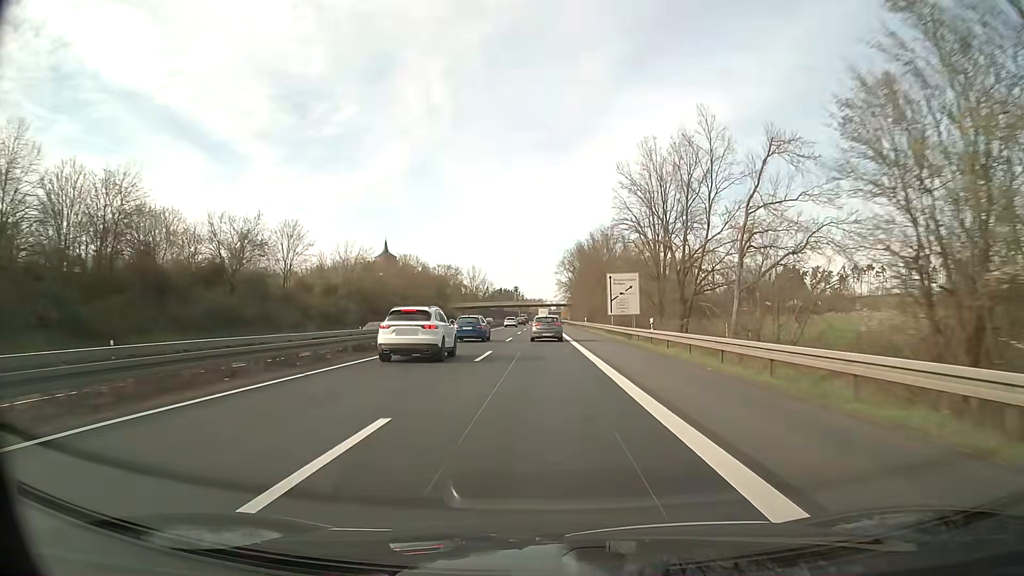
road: trunk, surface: asphalt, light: Day
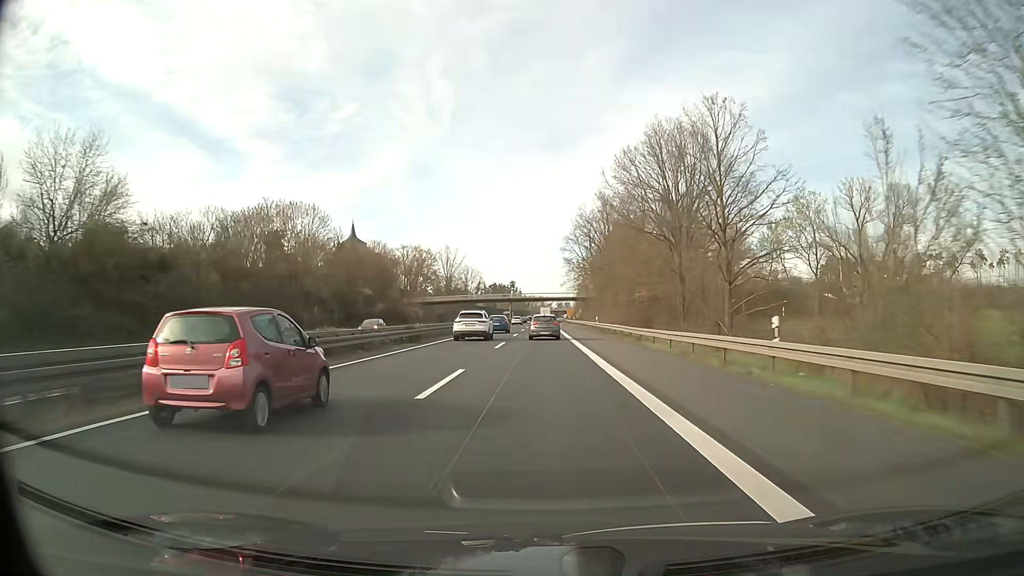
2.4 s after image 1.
(+0.1, +64.0) m; 0°
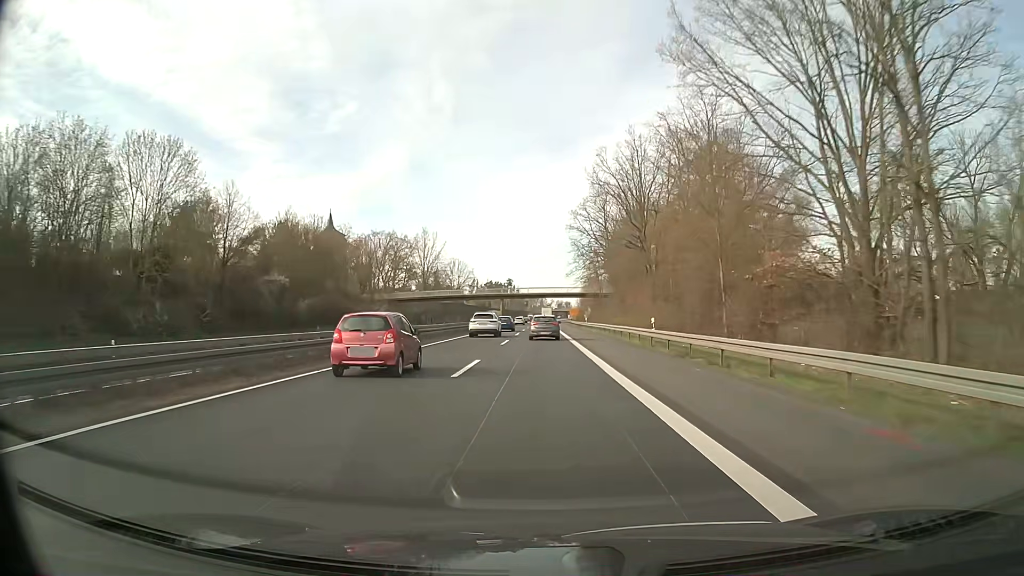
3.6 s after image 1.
(0.0, +31.8) m; 0°
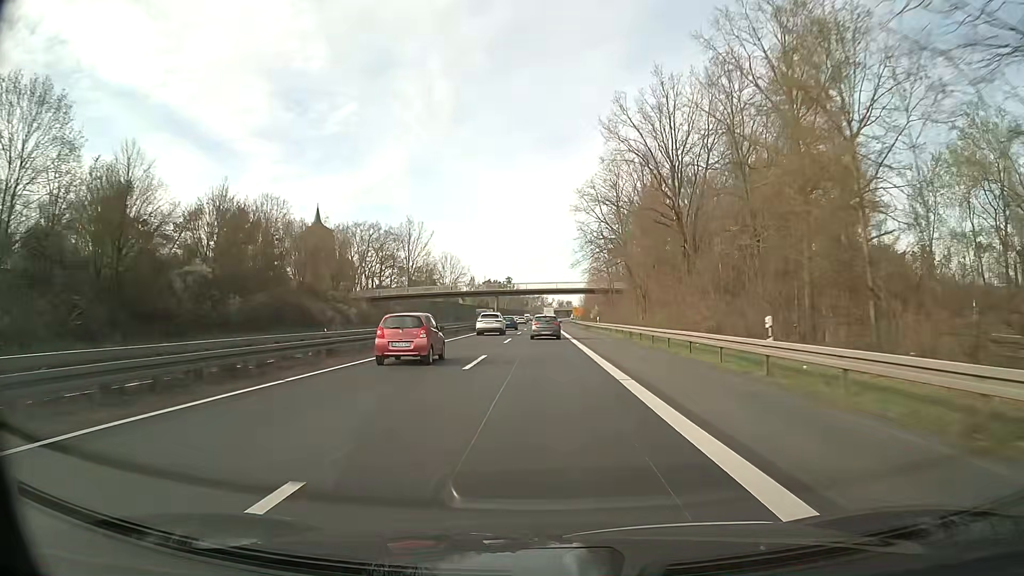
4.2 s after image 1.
(0.0, +15.9) m; 0°
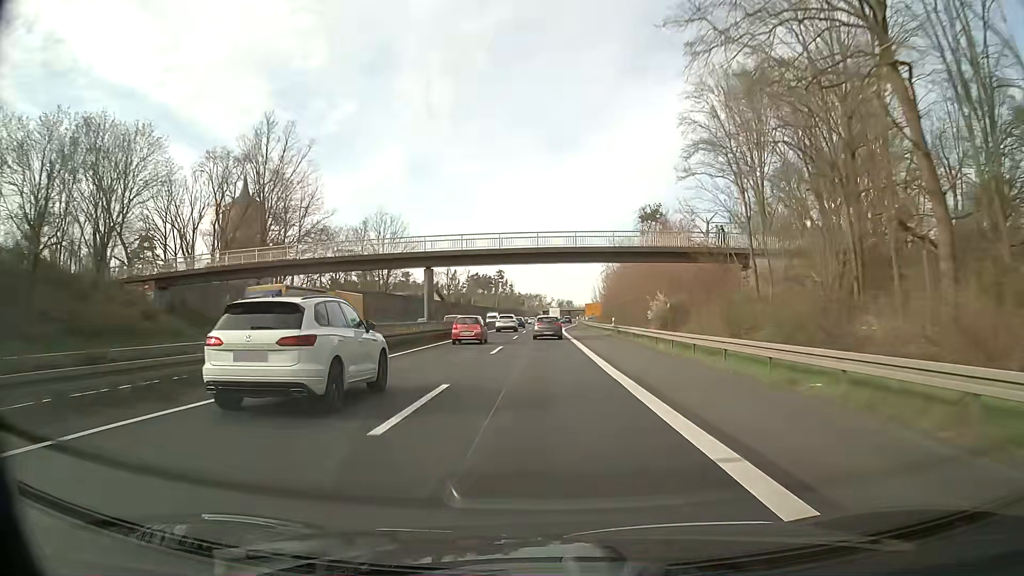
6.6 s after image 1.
(0.0, +63.9) m; 0°
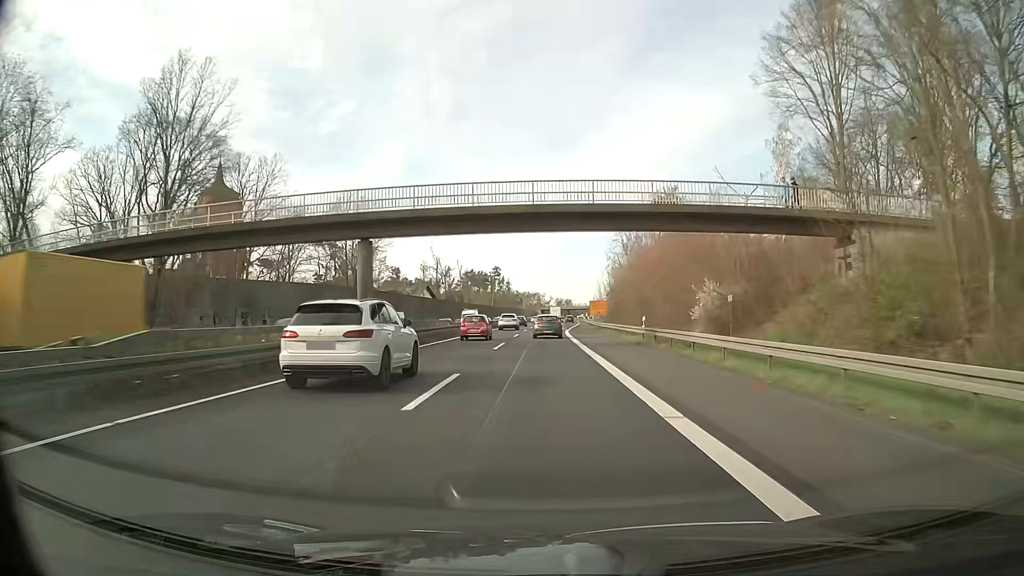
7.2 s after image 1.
(0.0, +16.1) m; 0°
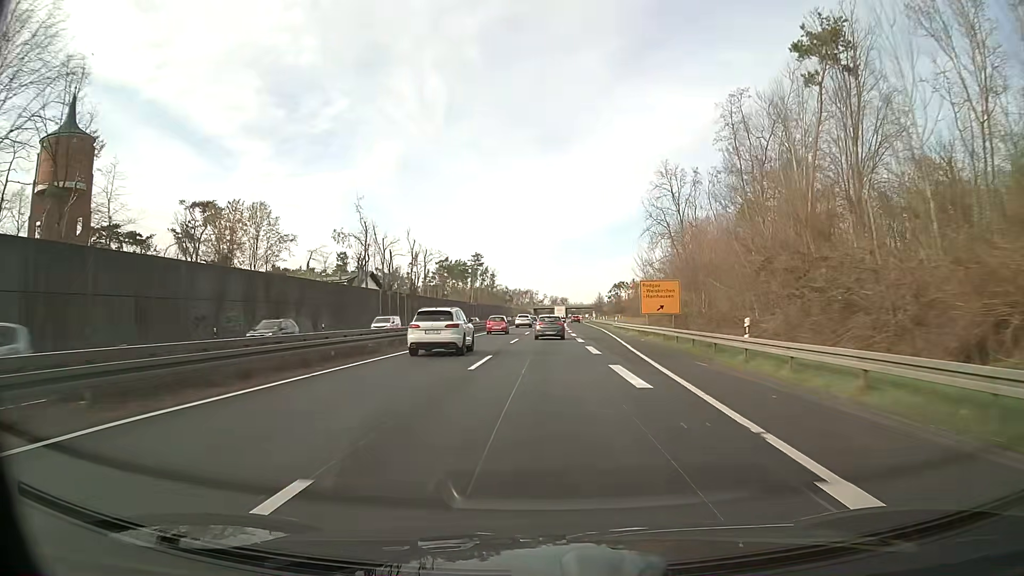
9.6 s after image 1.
(+0.5, +64.4) m; +1°
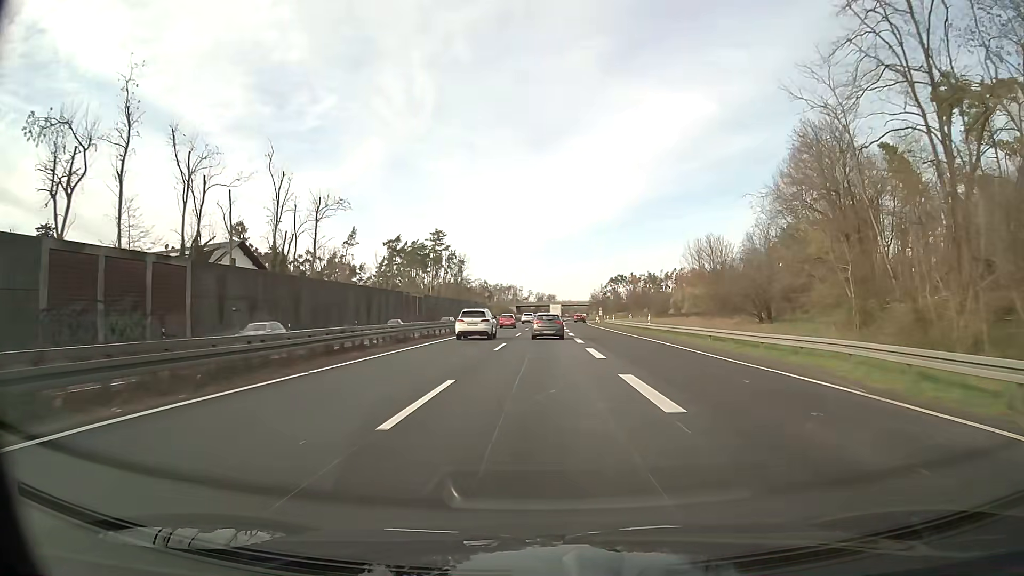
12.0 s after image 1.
(+0.7, +63.4) m; +1°
(0, +10) (0, +20) (0, +30) (0, +40) (0, +50) (+1, +60) (+1, +70) (+1, +80) (+1, +90) (+2, +100) m
